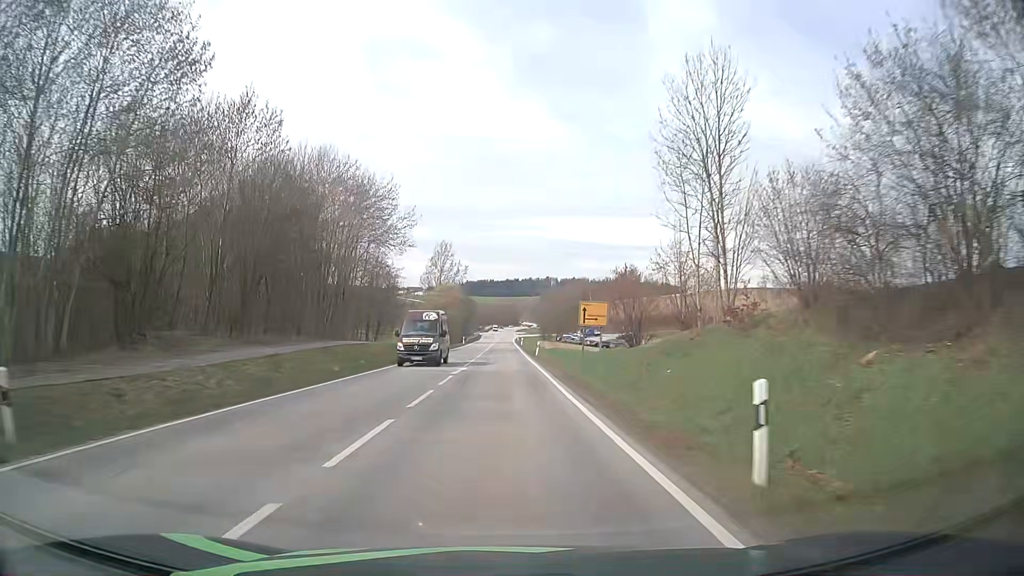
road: secondary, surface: asphalt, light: Day
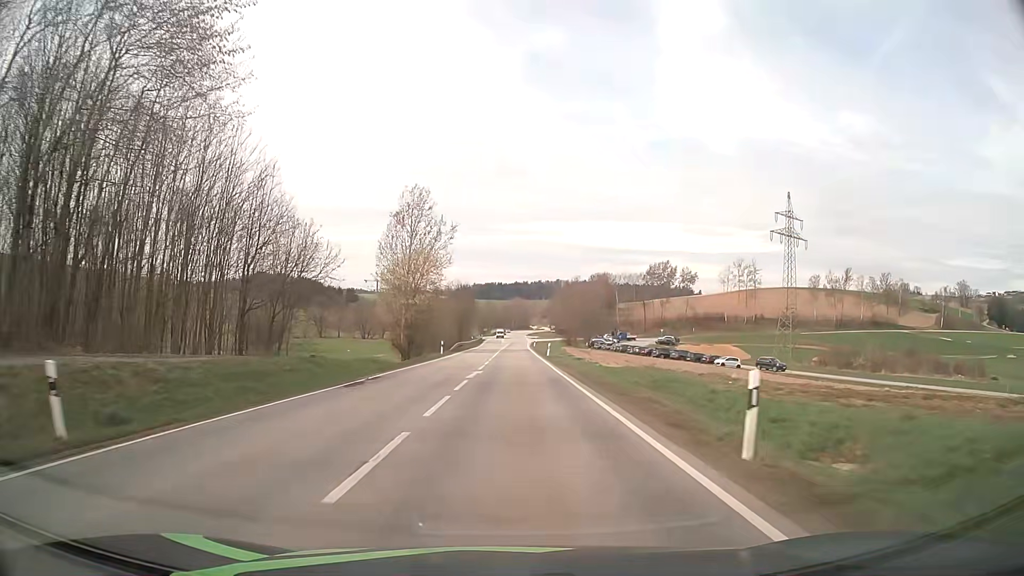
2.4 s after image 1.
(-0.5, +43.7) m; -1°
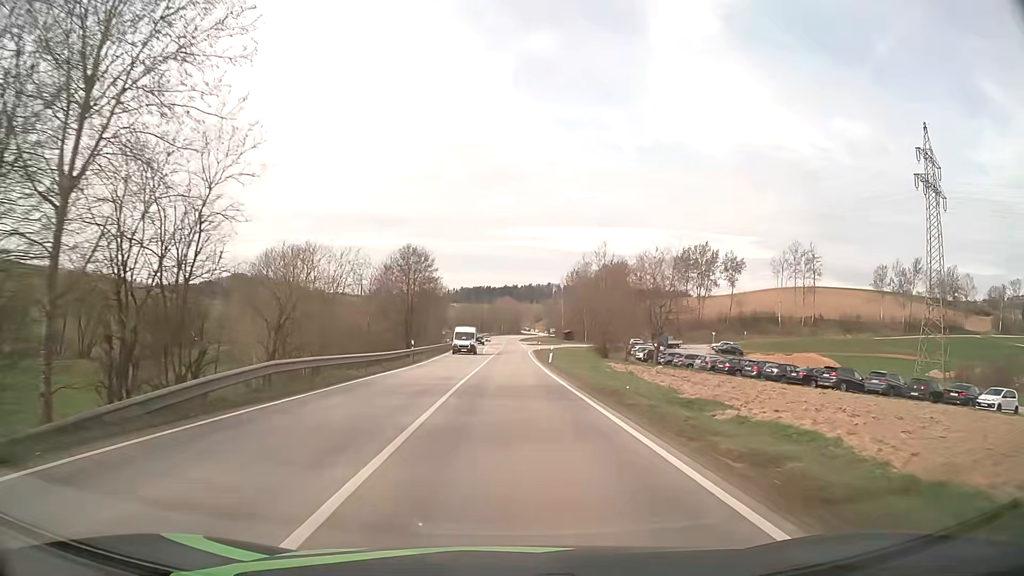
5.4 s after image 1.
(+0.5, +54.0) m; +1°
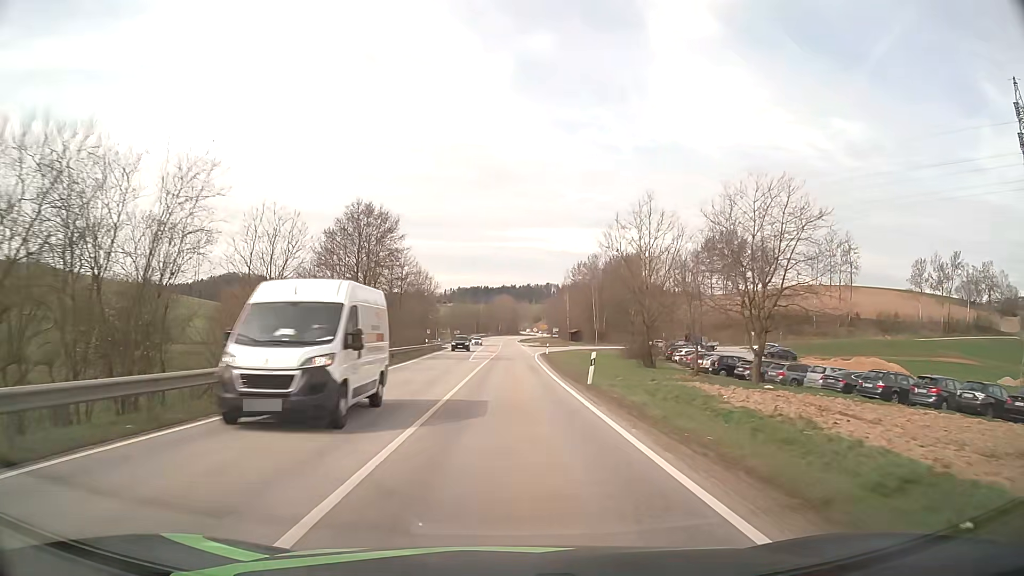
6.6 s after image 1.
(+0.1, +21.9) m; 0°
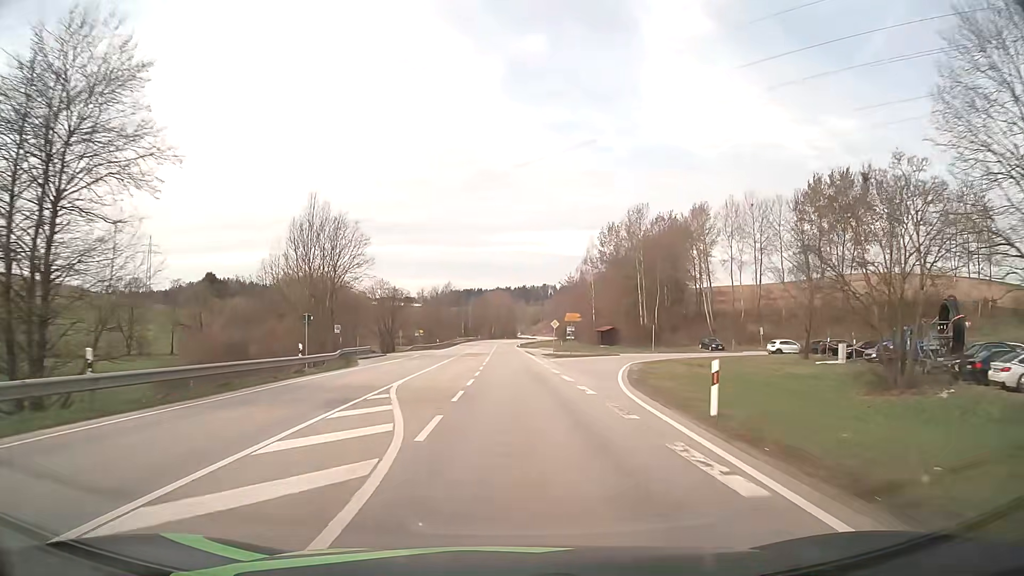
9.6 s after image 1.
(+0.4, +55.5) m; +1°
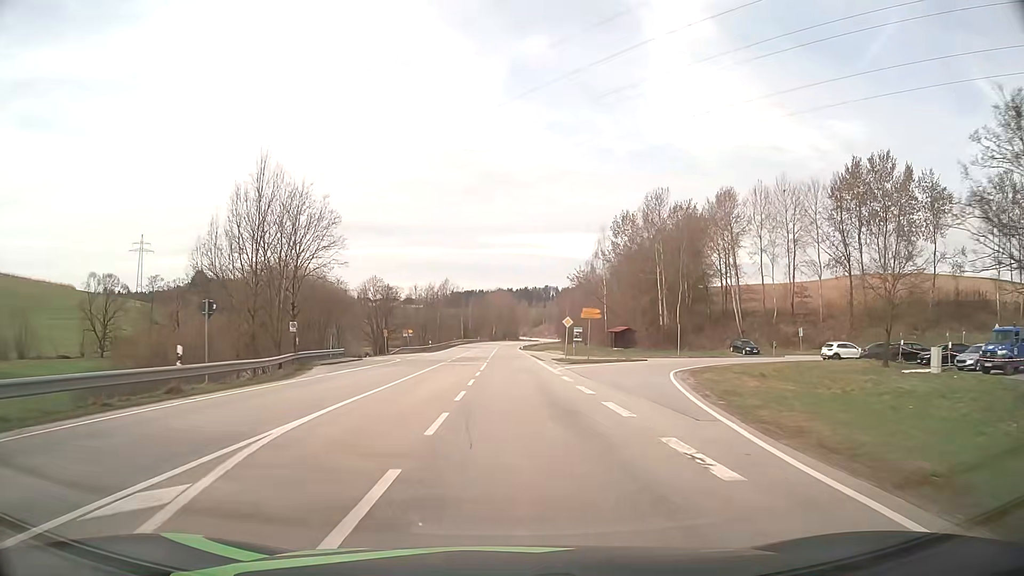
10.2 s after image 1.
(0.0, +11.2) m; 0°
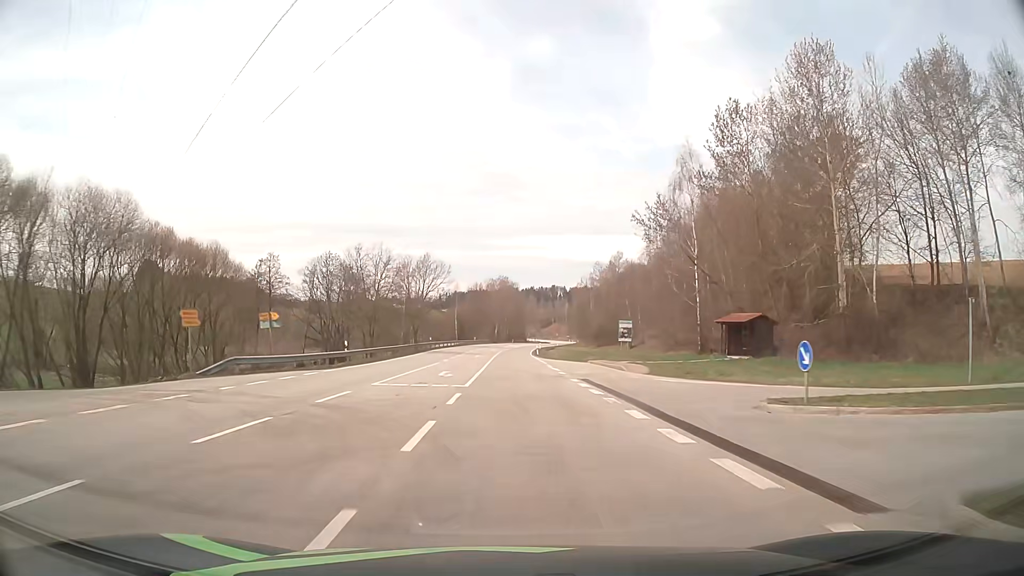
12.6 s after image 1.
(-0.1, +45.6) m; -1°
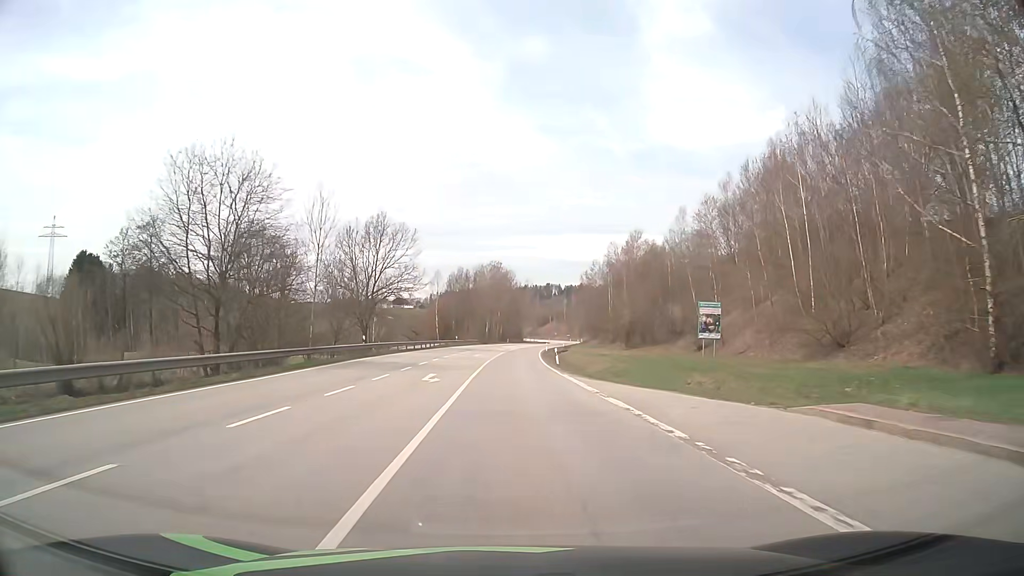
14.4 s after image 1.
(0.0, +34.6) m; +1°
(0, +10) (0, +20) (0, +30) (0, +40) (+1, +50) (+1, +60) (+2, +70) (+2, +80) (+3, +90) (+4, +100) m
